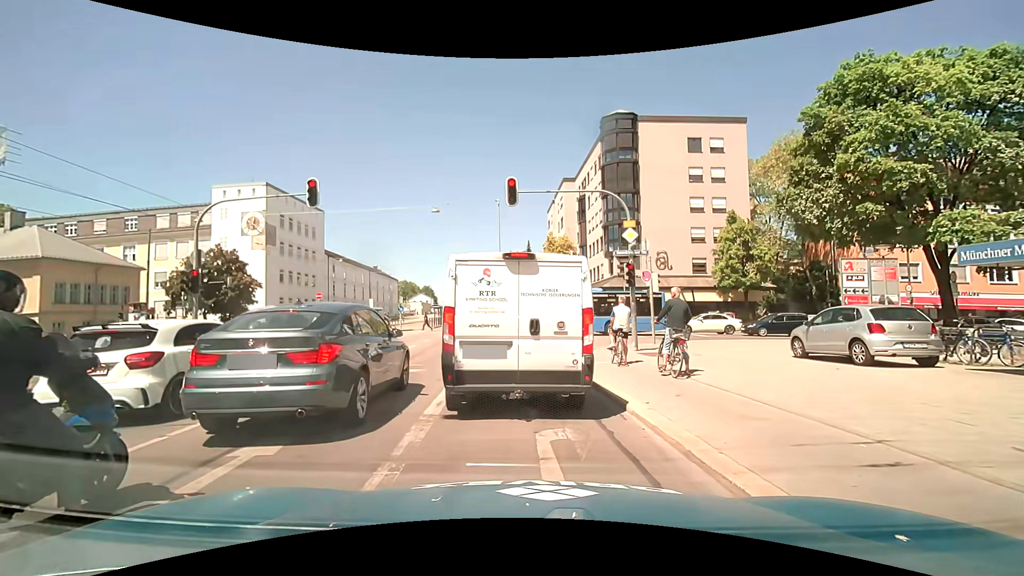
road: primary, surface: asphalt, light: Day
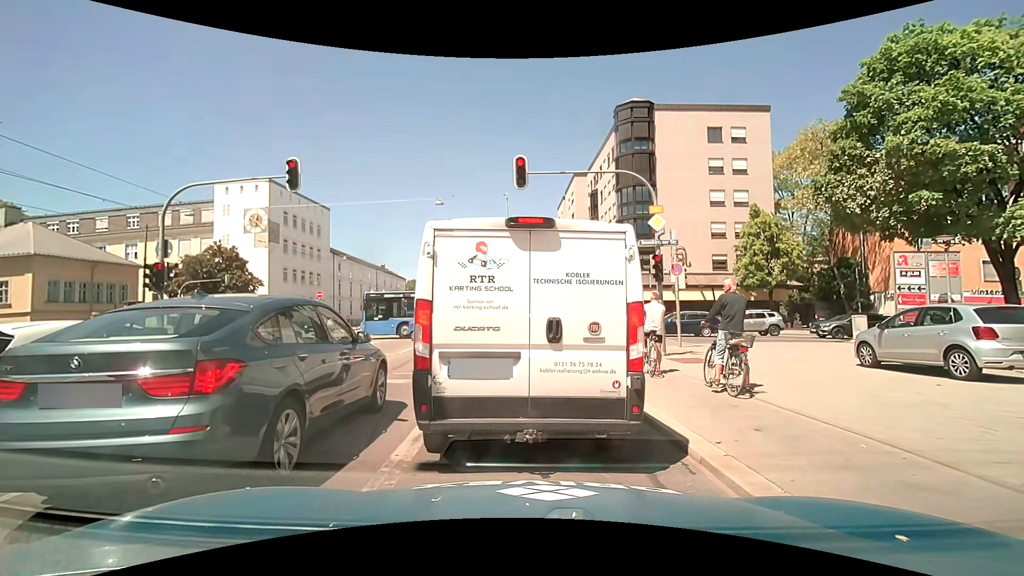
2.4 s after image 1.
(0.0, +2.2) m; 0°
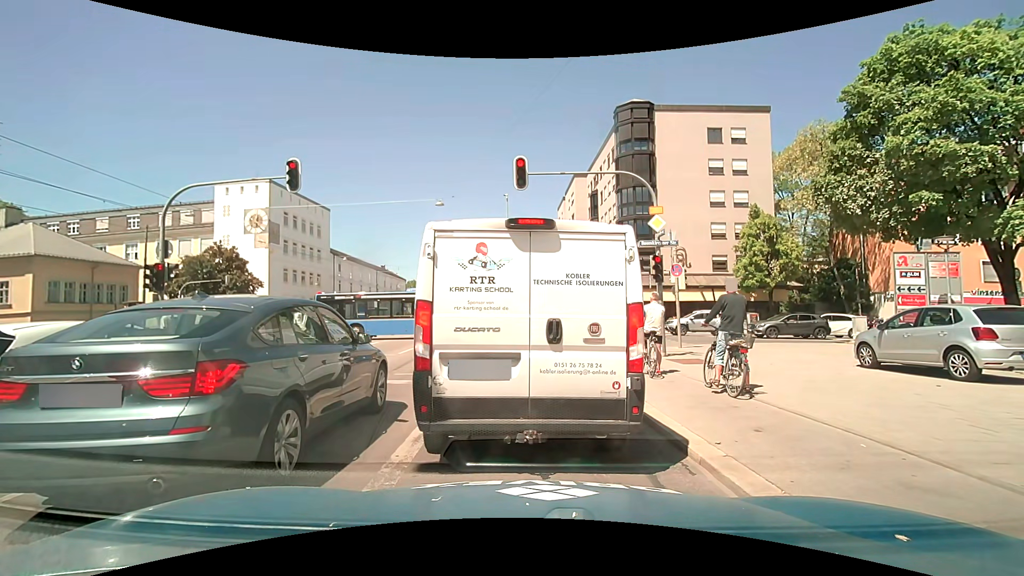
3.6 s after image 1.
(0.0, +0.1) m; 0°
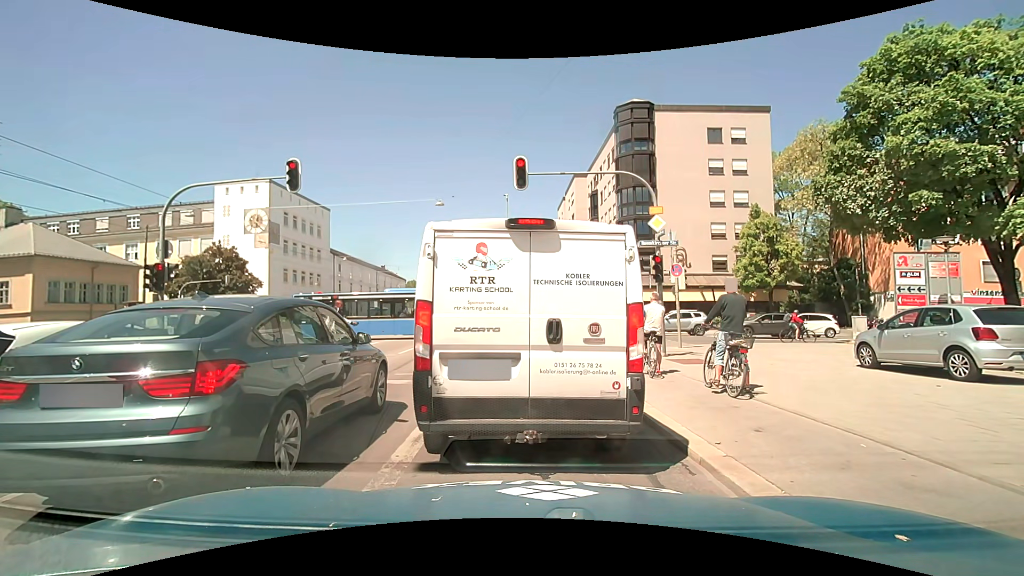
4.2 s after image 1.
(0.0, 0.0) m; 0°
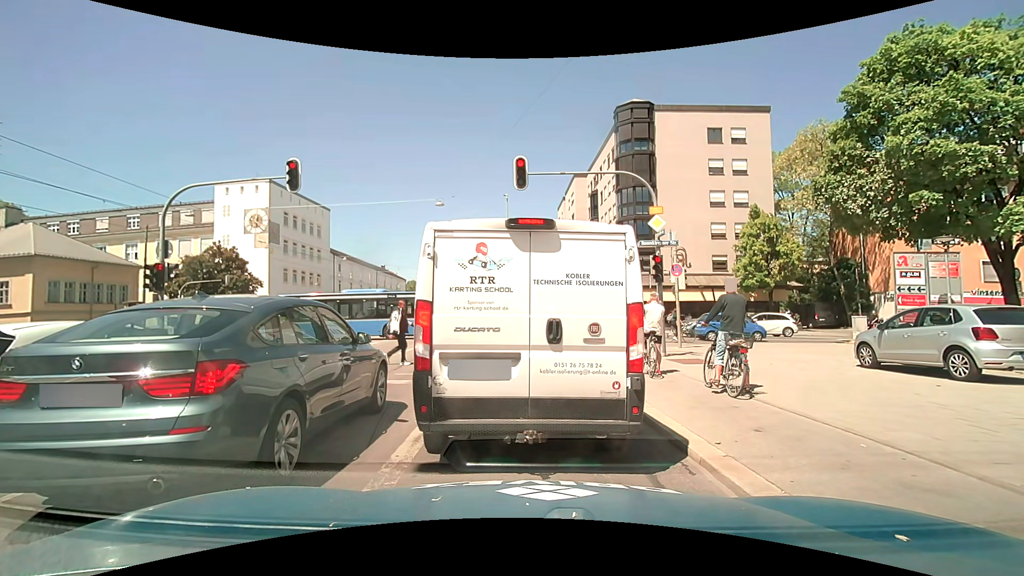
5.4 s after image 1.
(0.0, 0.0) m; 0°
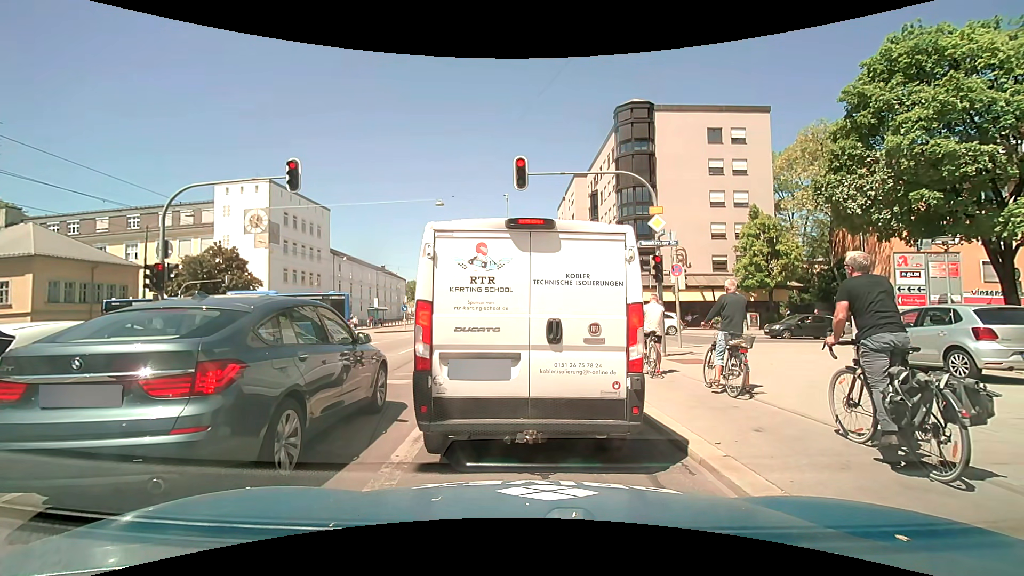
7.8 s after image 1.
(0.0, 0.0) m; 0°
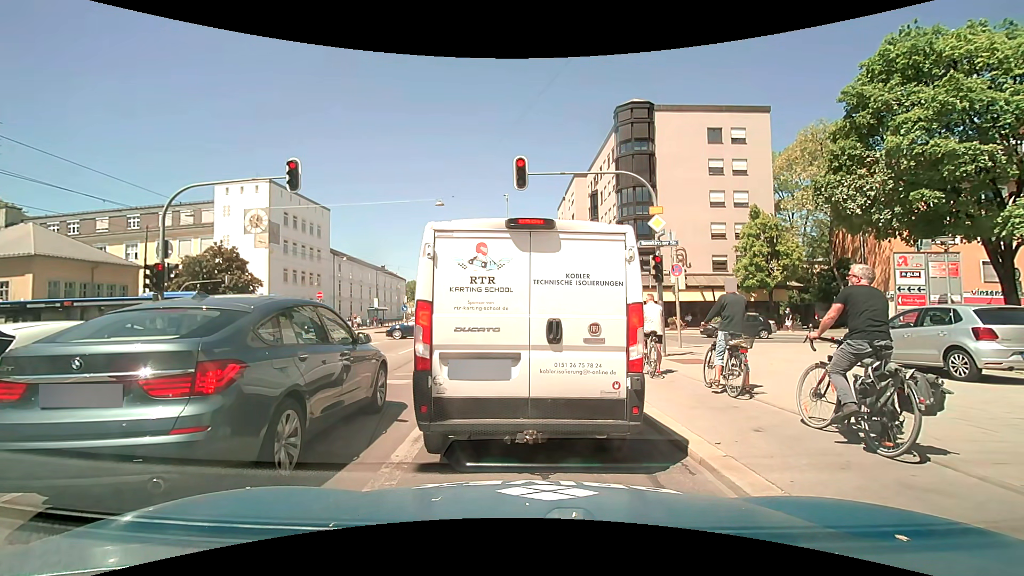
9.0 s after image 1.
(0.0, 0.0) m; 0°
